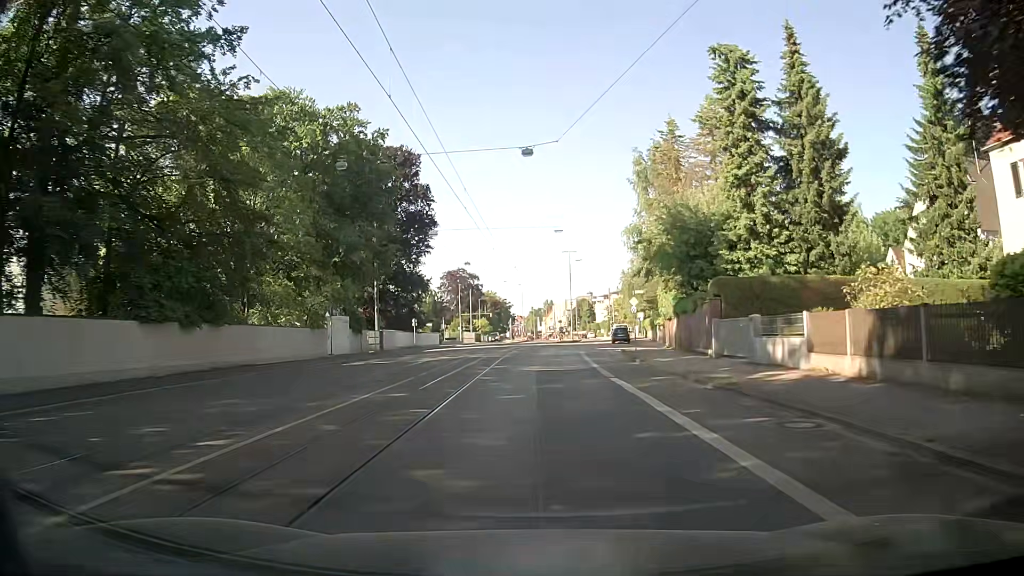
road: secondary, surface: asphalt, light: Day
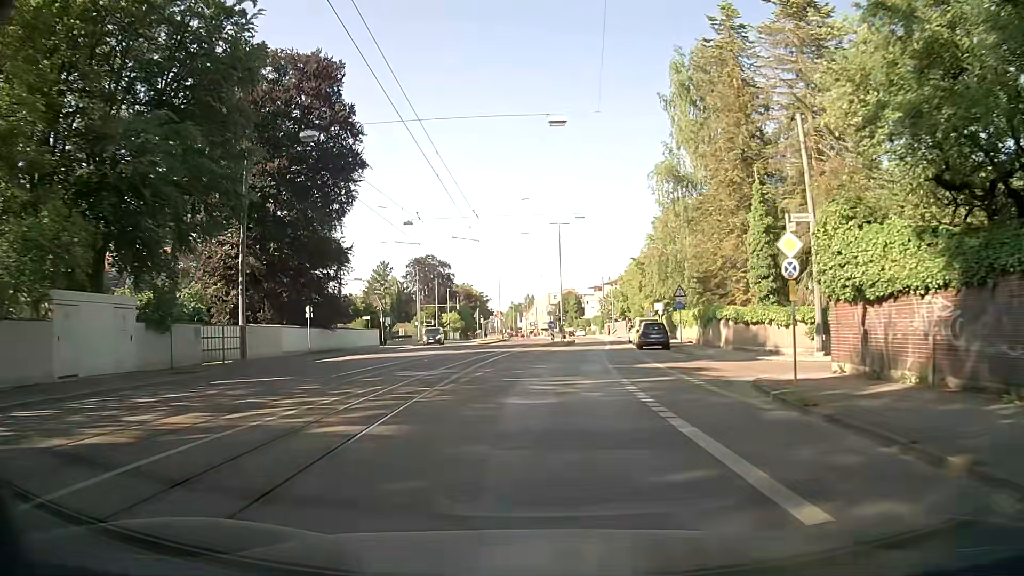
(+0.6, +27.2) m; +1°
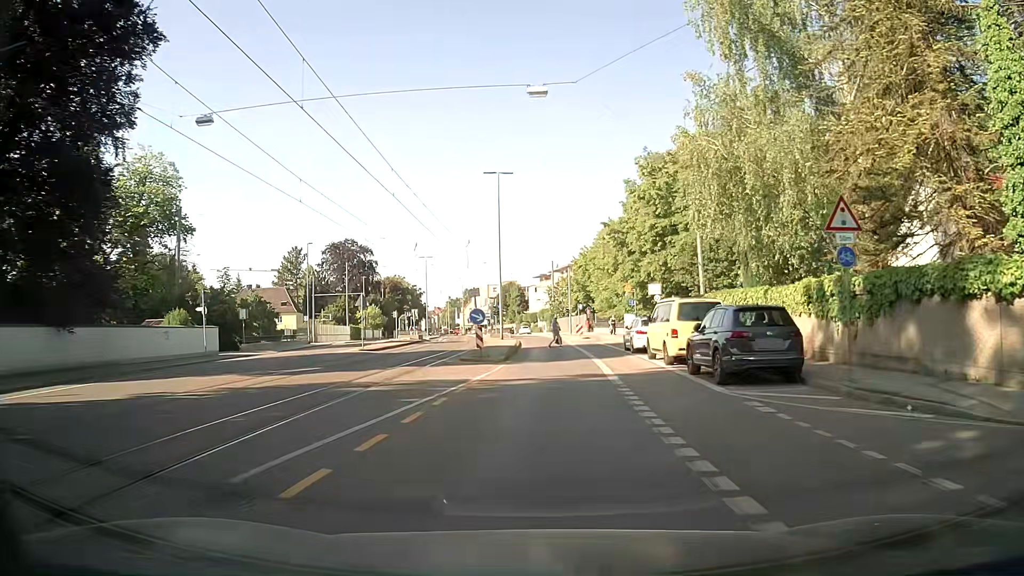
(+1.3, +25.9) m; +6°
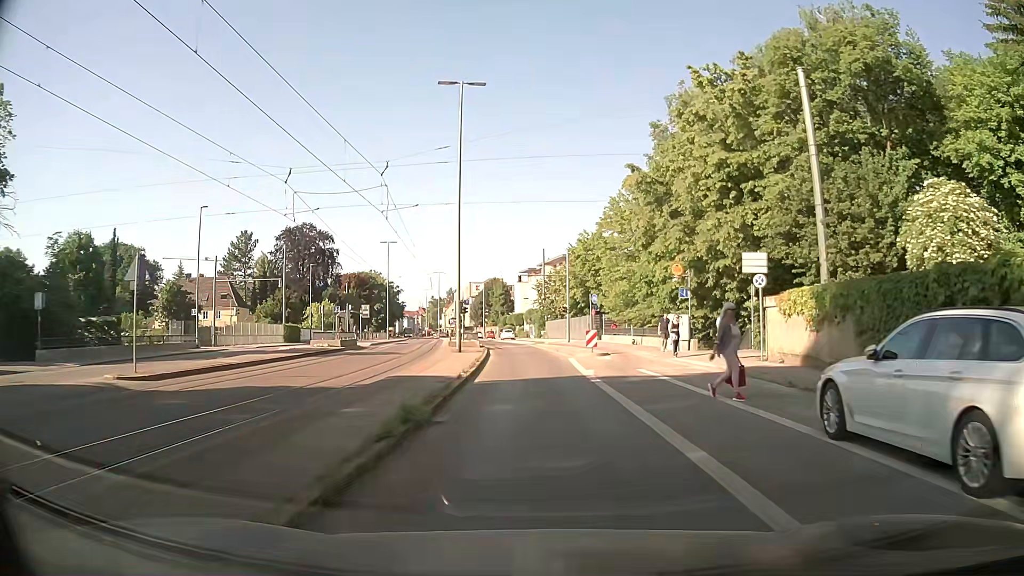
(+0.3, +22.8) m; +1°
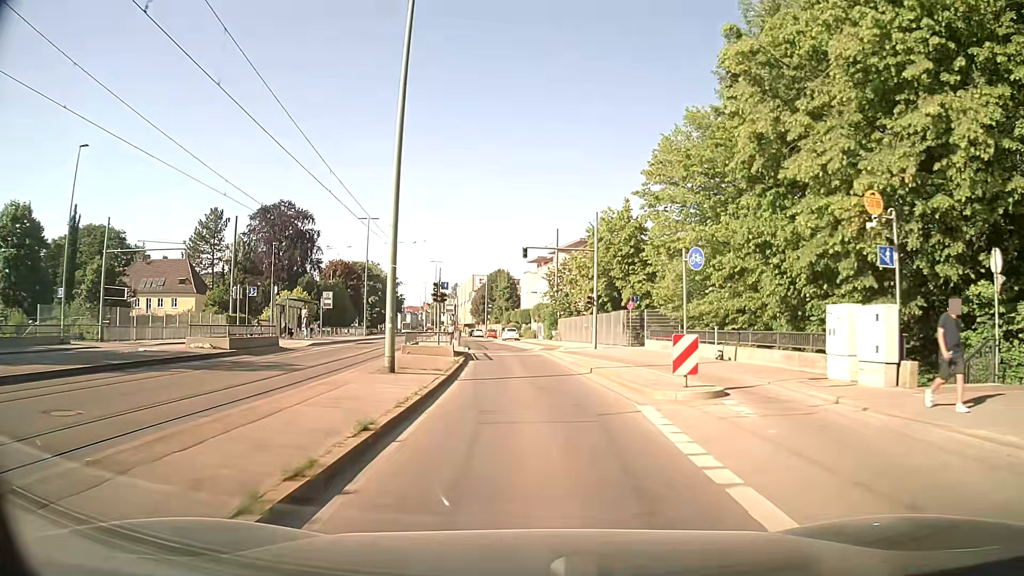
(-0.1, +17.9) m; -1°
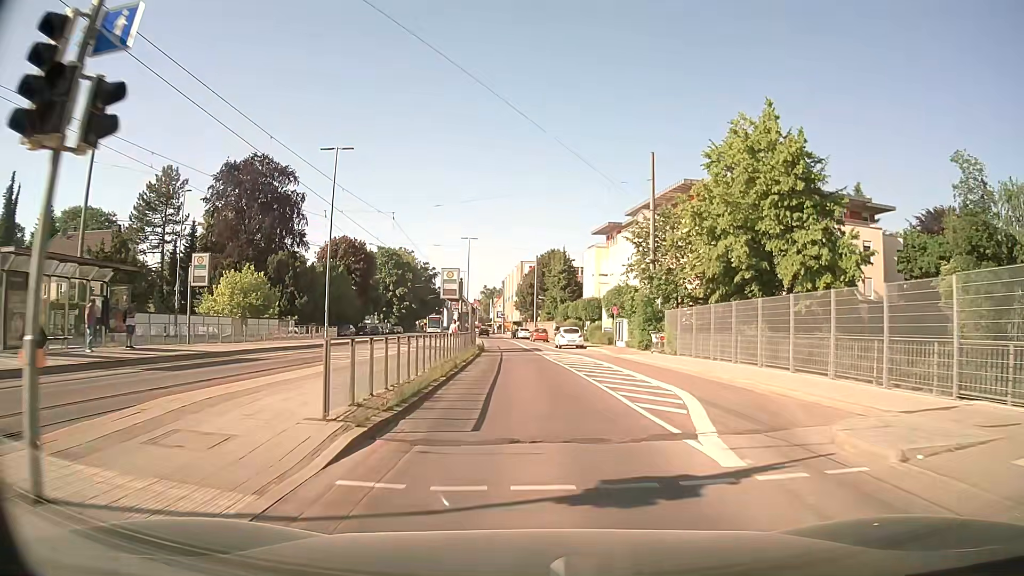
(-1.2, +32.7) m; -4°
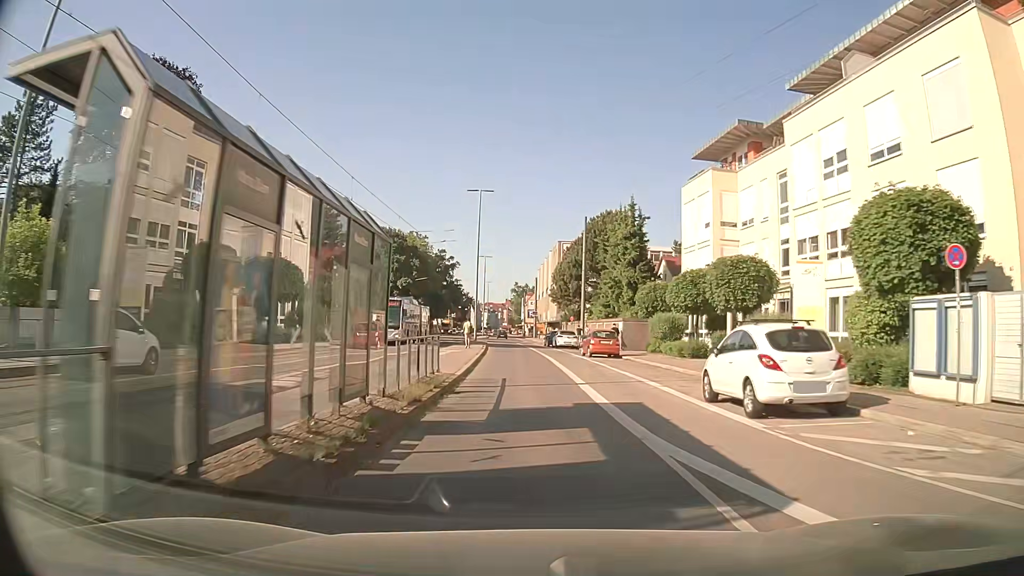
(-1.2, +35.7) m; -3°
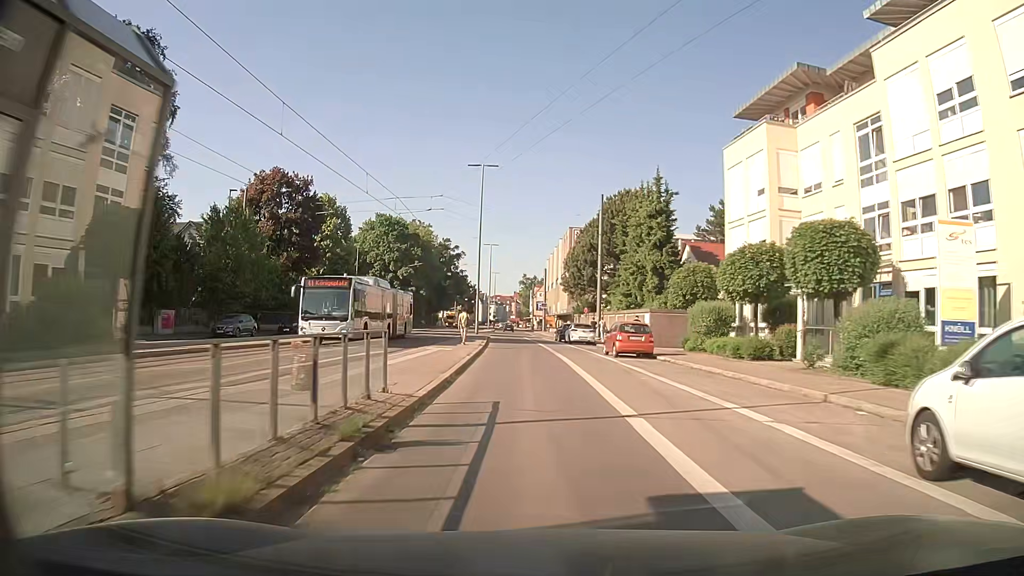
(0.0, +7.5) m; -1°
